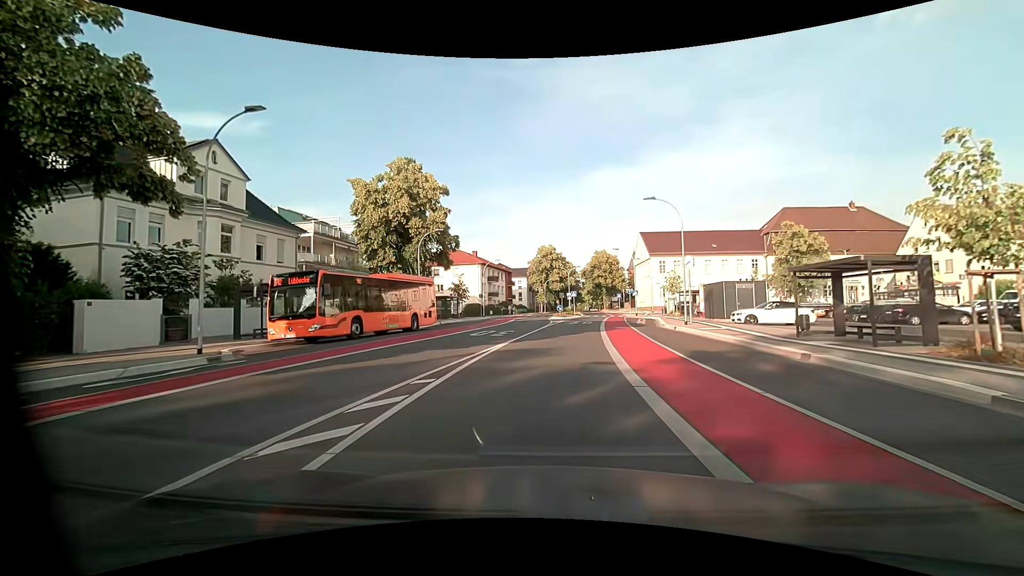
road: unclassified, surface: asphalt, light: Day
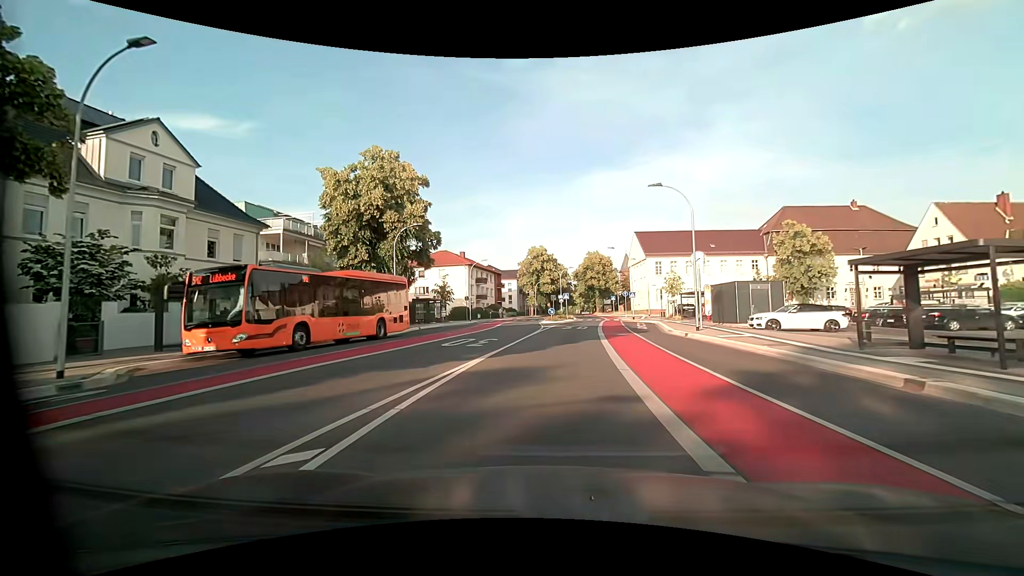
(0.0, +4.1) m; +1°
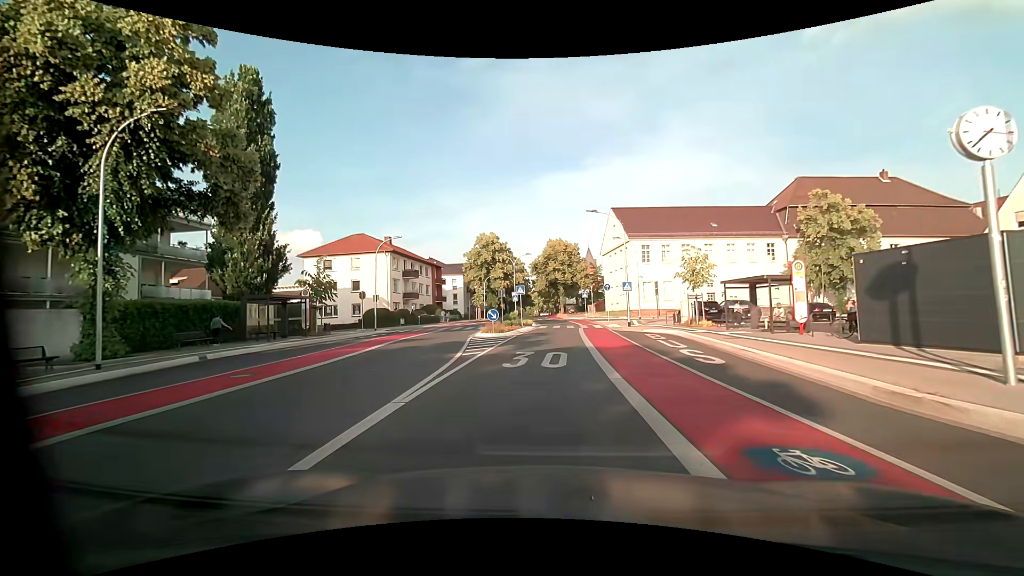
(+1.1, +21.1) m; +5°
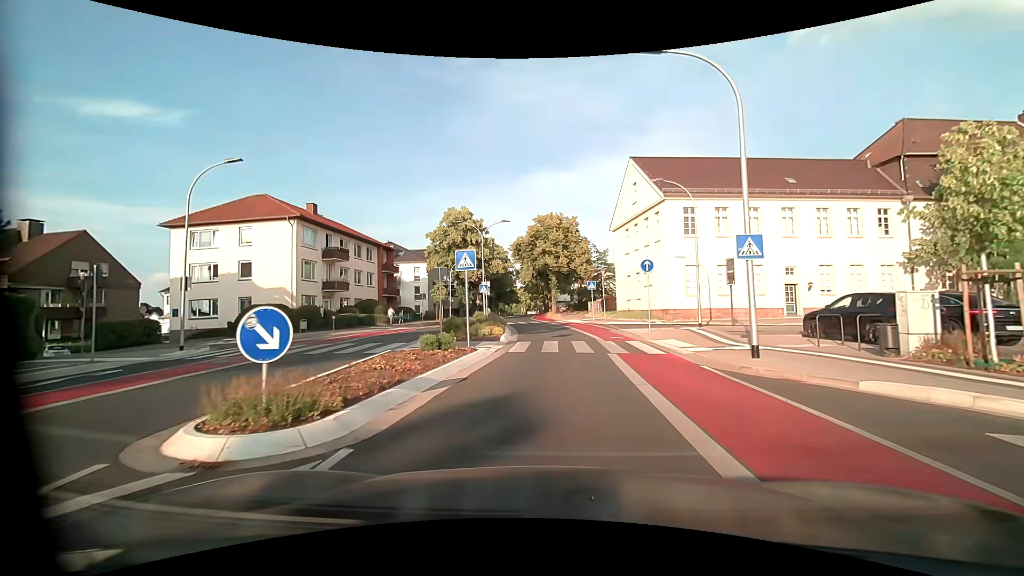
(0.0, +20.6) m; +1°
